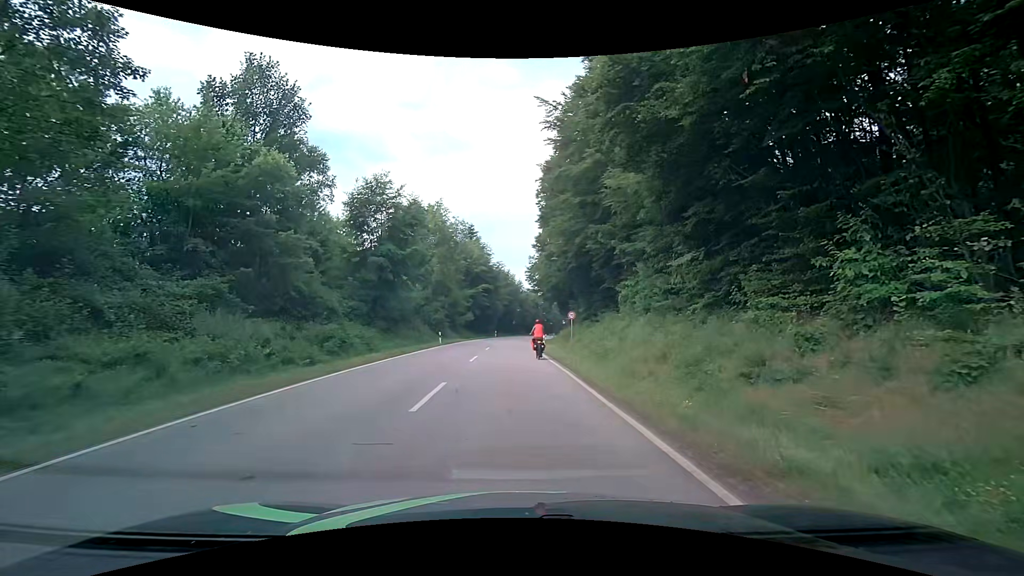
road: secondary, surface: asphalt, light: Day
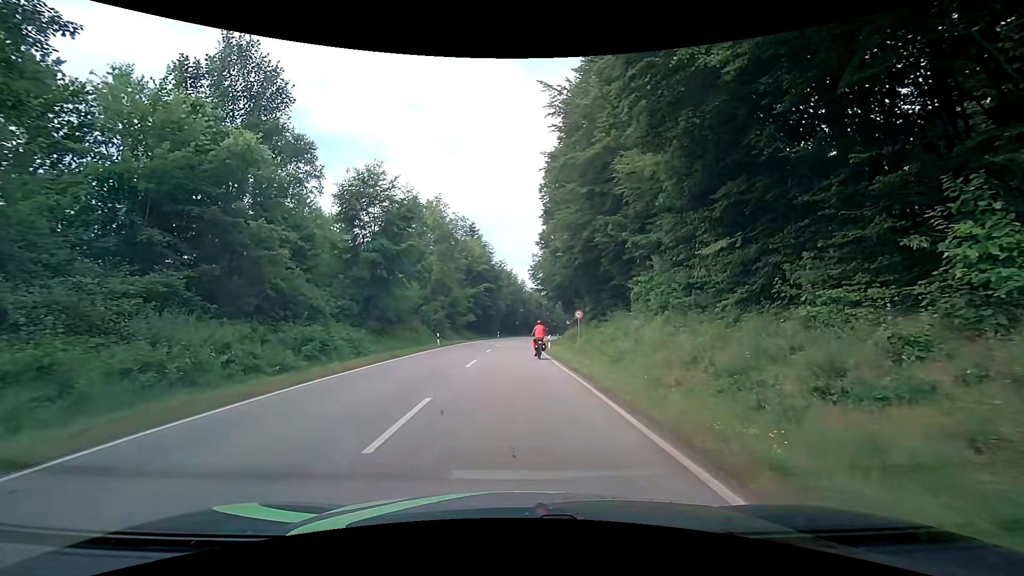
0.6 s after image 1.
(-0.1, +2.6) m; -2°
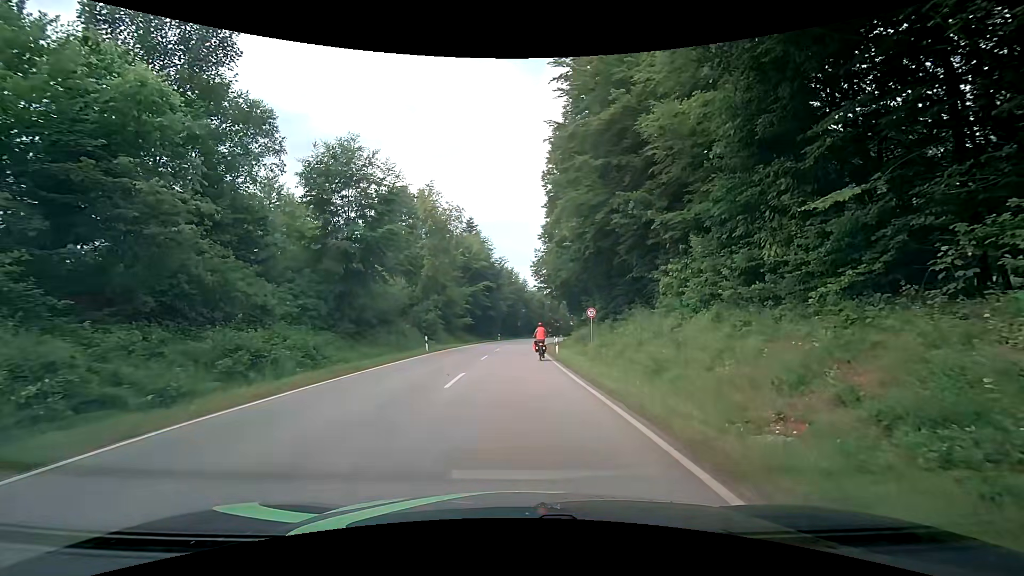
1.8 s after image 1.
(-0.1, +5.6) m; -1°
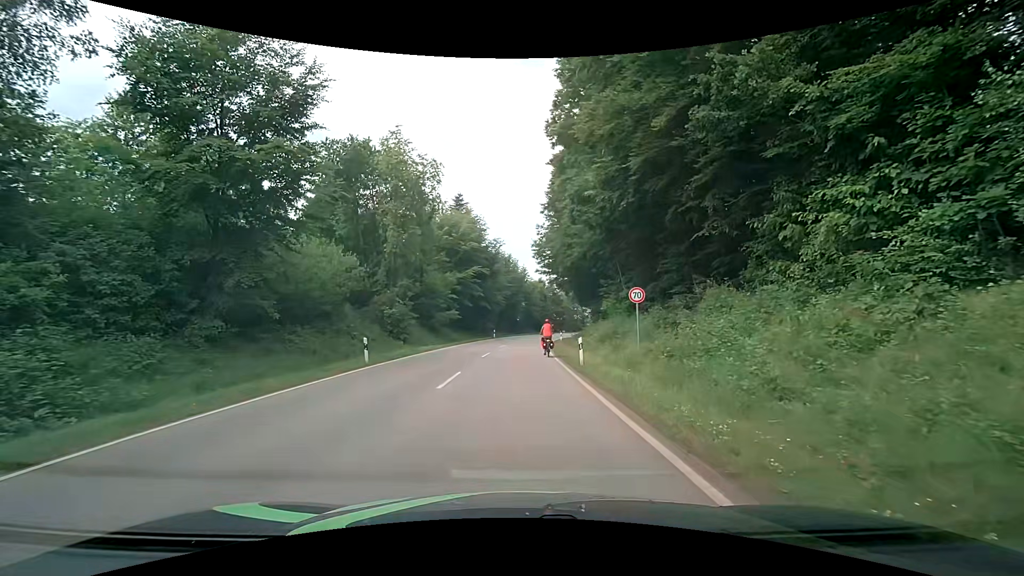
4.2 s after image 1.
(+0.2, +12.7) m; +1°
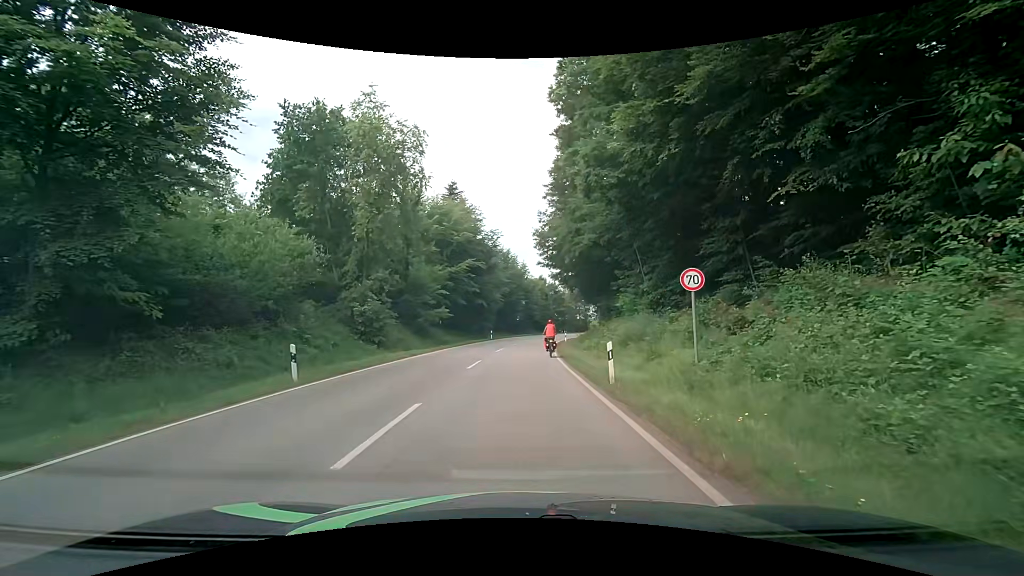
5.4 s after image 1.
(0.0, +6.2) m; 0°
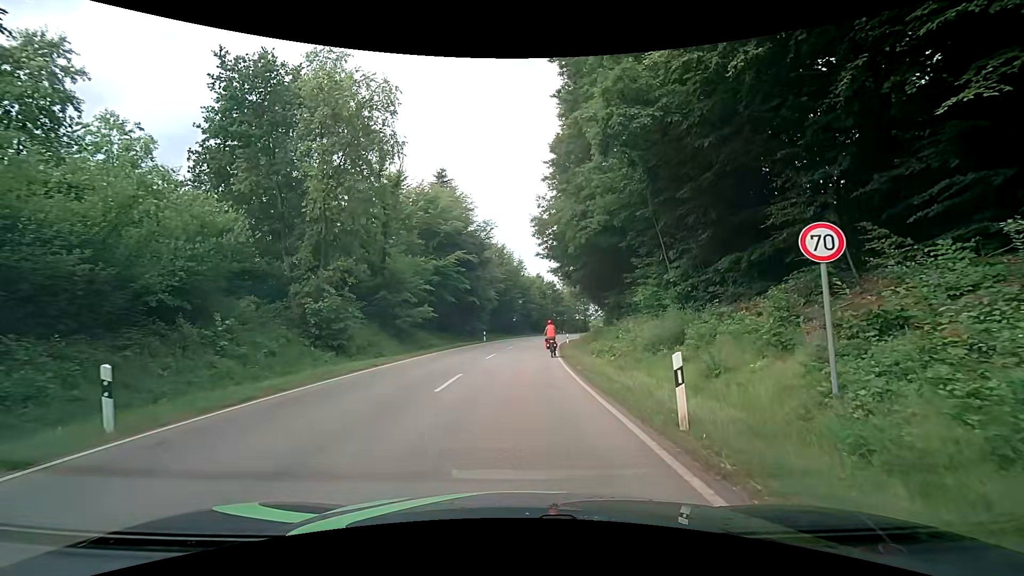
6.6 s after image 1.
(0.0, +5.8) m; +2°
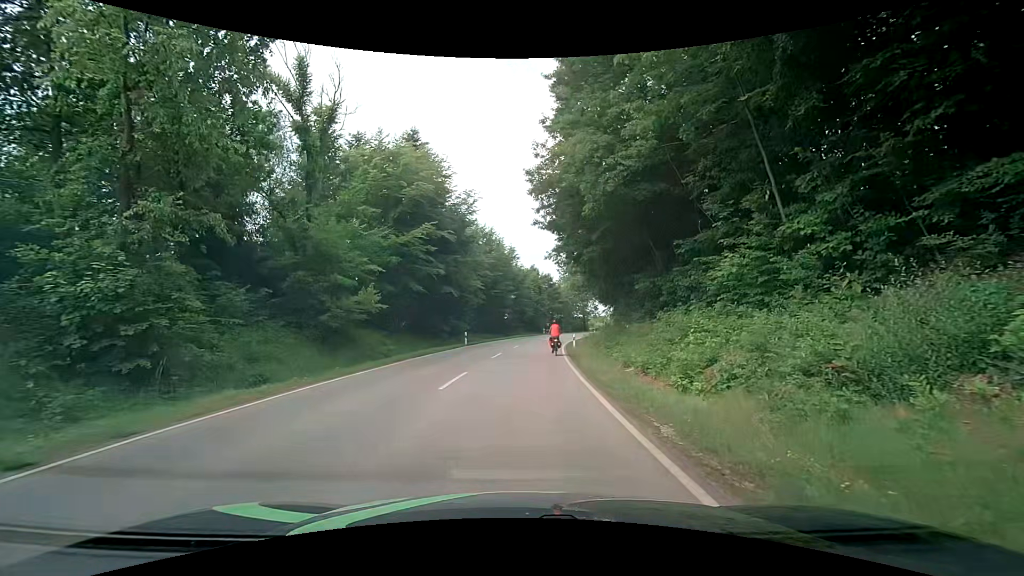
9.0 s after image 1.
(-0.1, +11.7) m; 0°
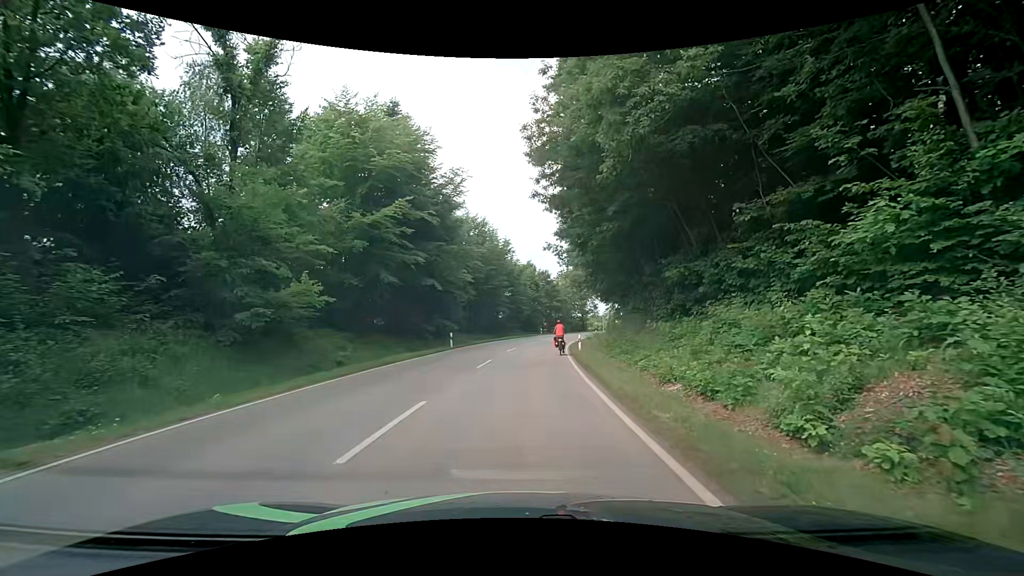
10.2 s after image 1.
(0.0, +6.0) m; 0°
(0, +10) (+1, +20) (+2, +30) (+2, +40) (+4, +50) (+6, +60) (+8, +69) (+10, +79) (+13, +89) (+17, +98) m
